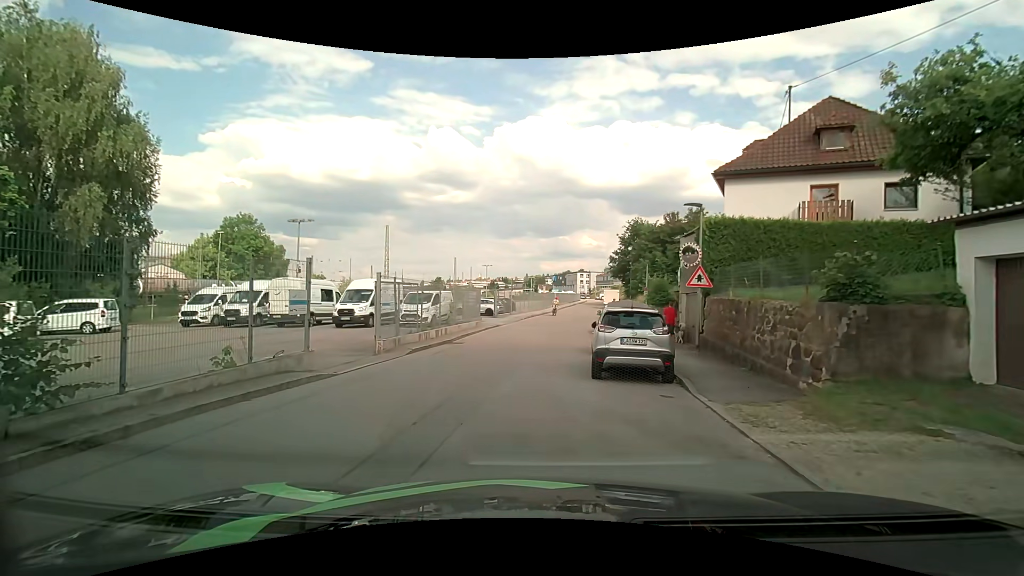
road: residential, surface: asphalt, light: Day
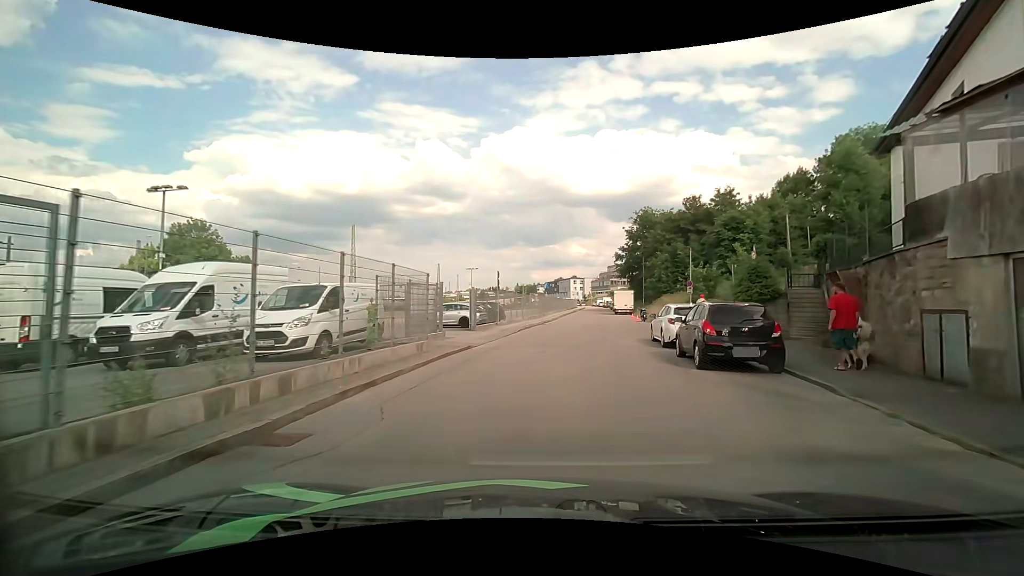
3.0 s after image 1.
(-0.5, +14.9) m; +1°
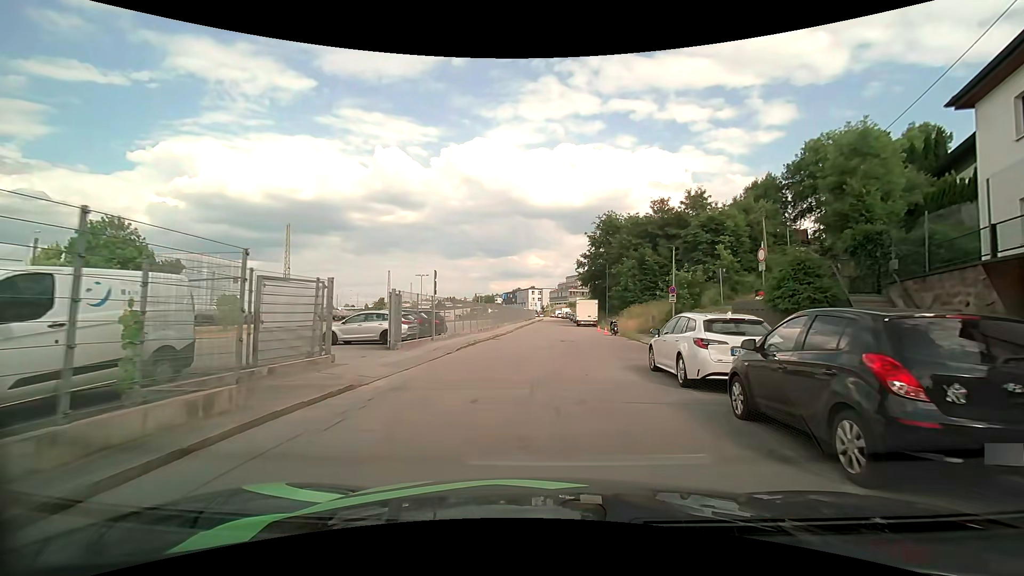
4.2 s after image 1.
(+0.3, +7.0) m; +4°
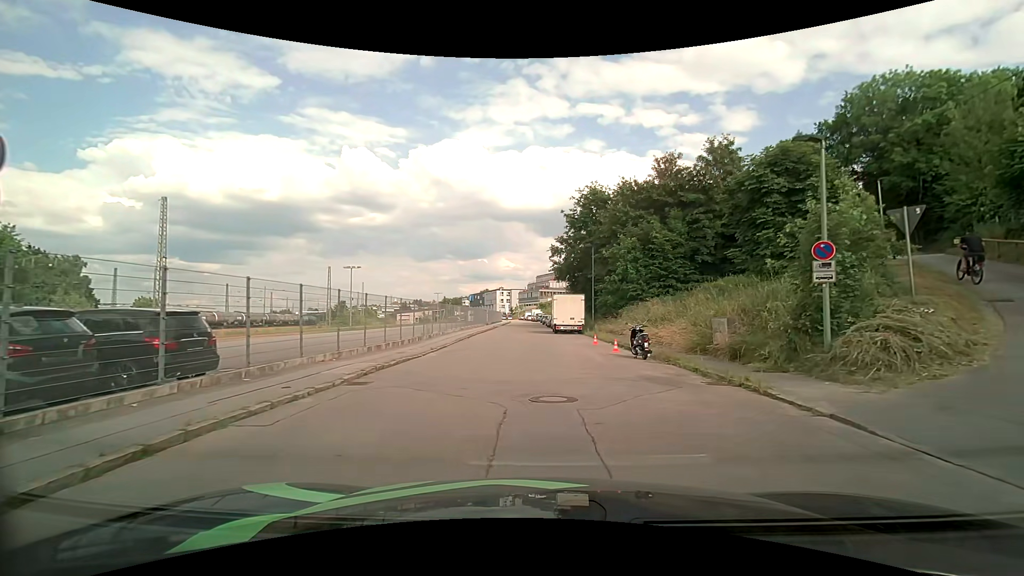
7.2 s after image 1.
(+0.7, +17.8) m; +3°
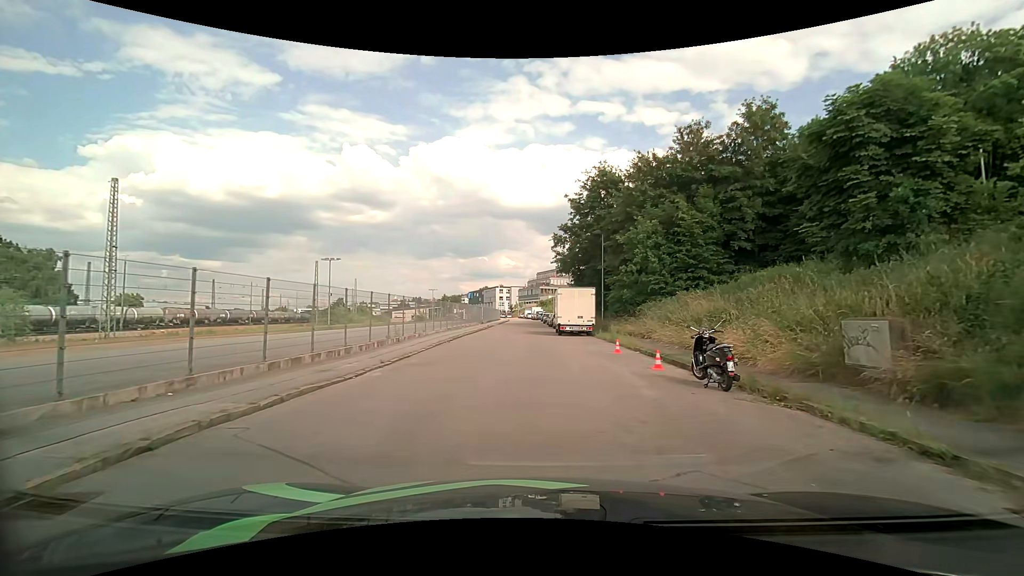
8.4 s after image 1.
(0.0, +6.7) m; 0°
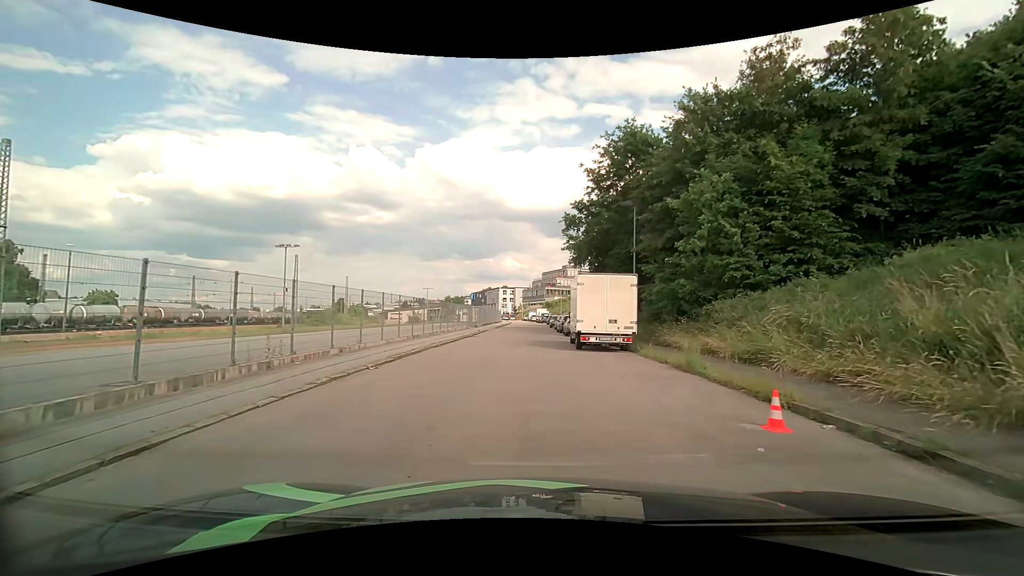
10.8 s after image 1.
(-0.1, +11.4) m; -1°
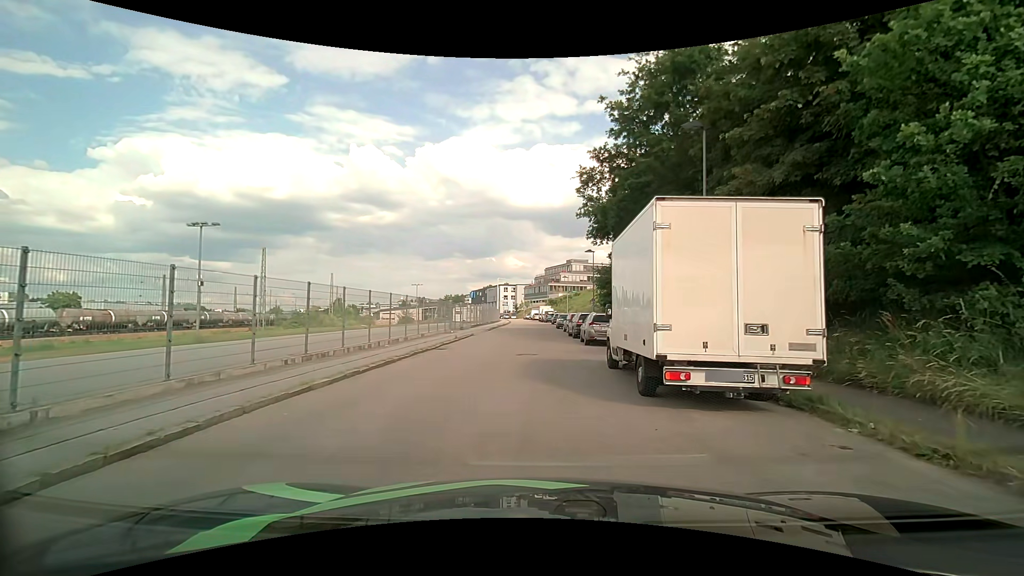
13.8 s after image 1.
(-0.1, +12.0) m; 0°
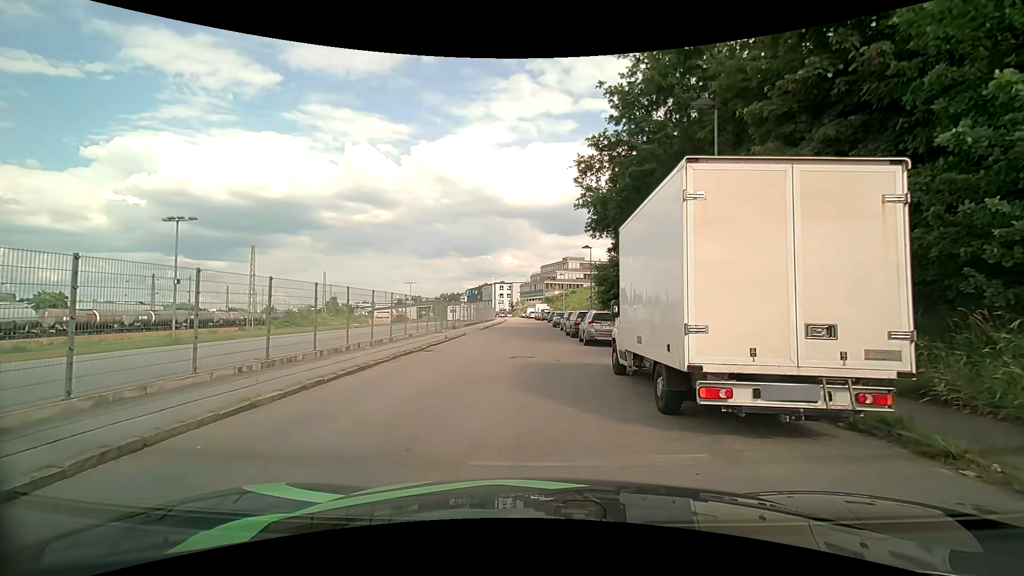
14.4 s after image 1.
(0.0, +1.6) m; -1°
